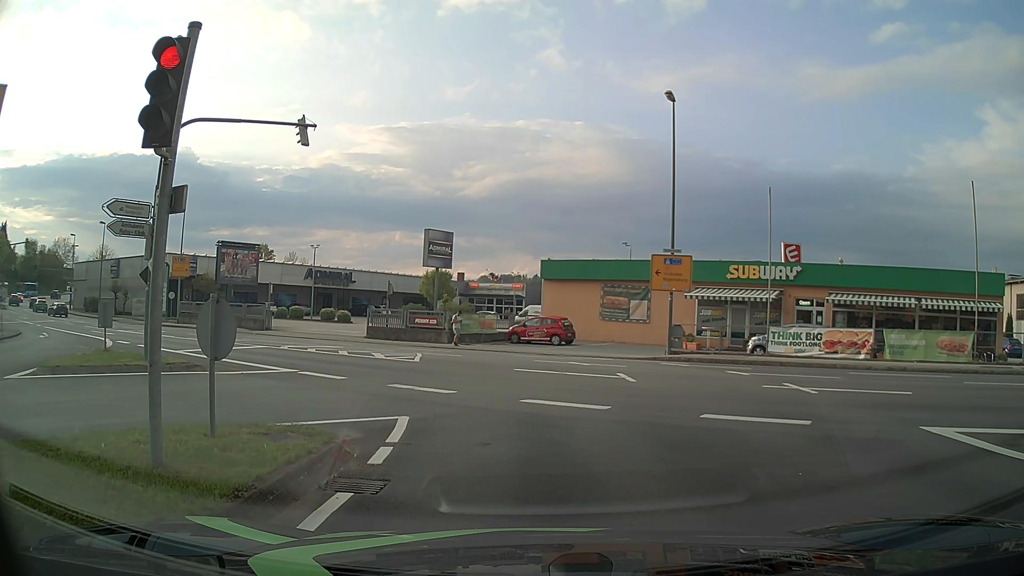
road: tertiary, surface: asphalt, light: Day
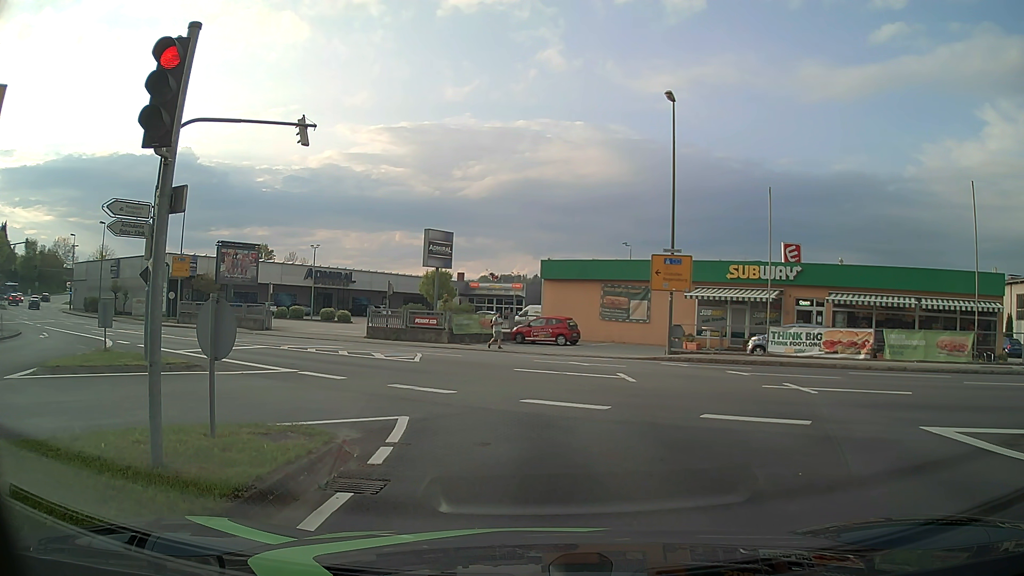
(0.0, 0.0) m; 0°
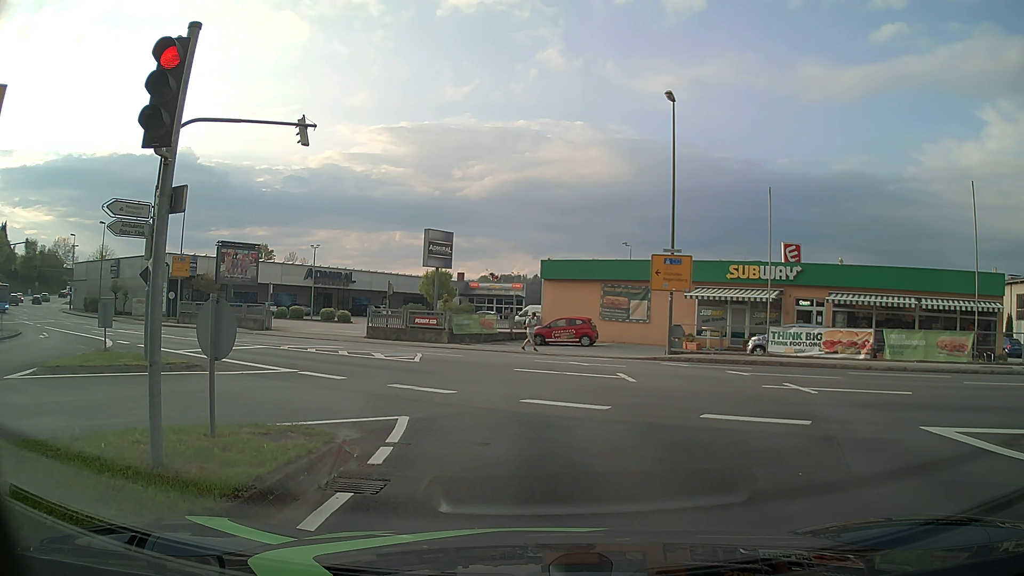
(0.0, 0.0) m; 0°
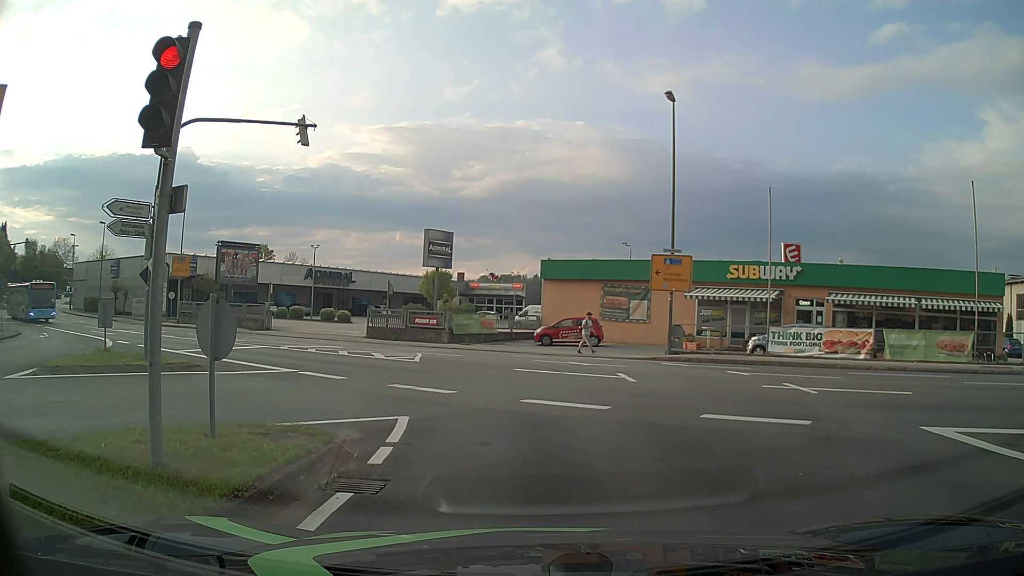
(0.0, 0.0) m; 0°
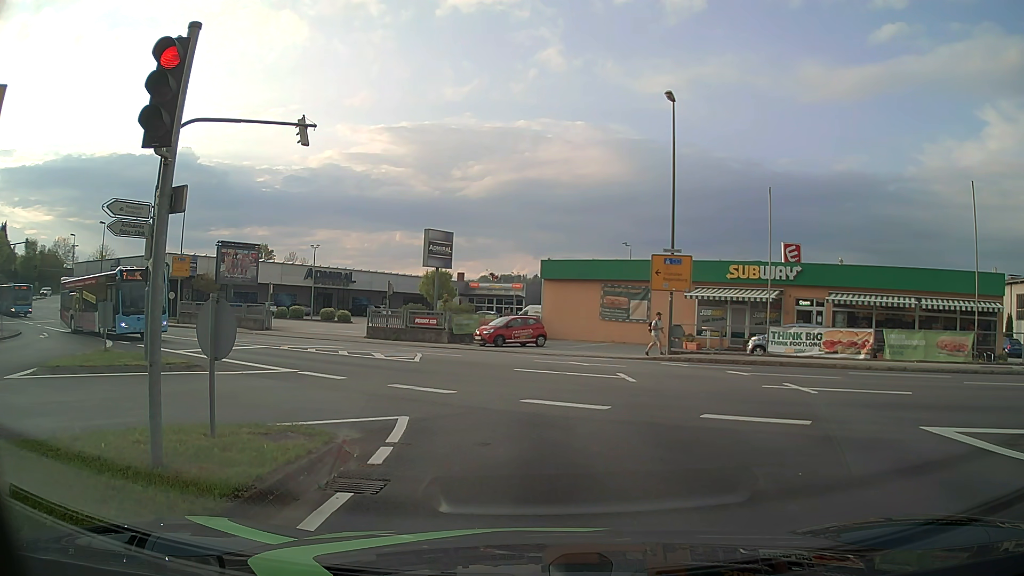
(0.0, 0.0) m; 0°
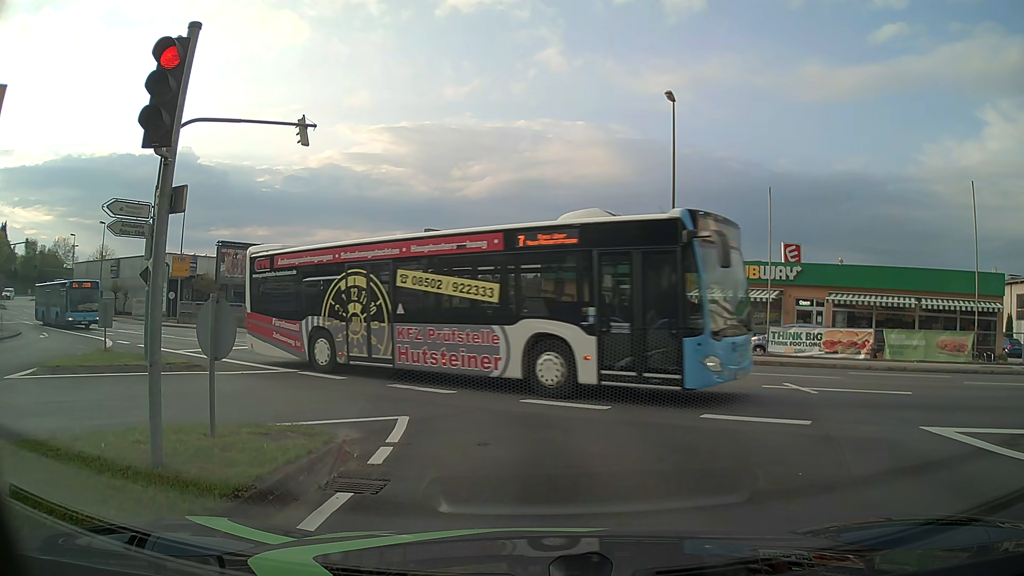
(0.0, 0.0) m; 0°
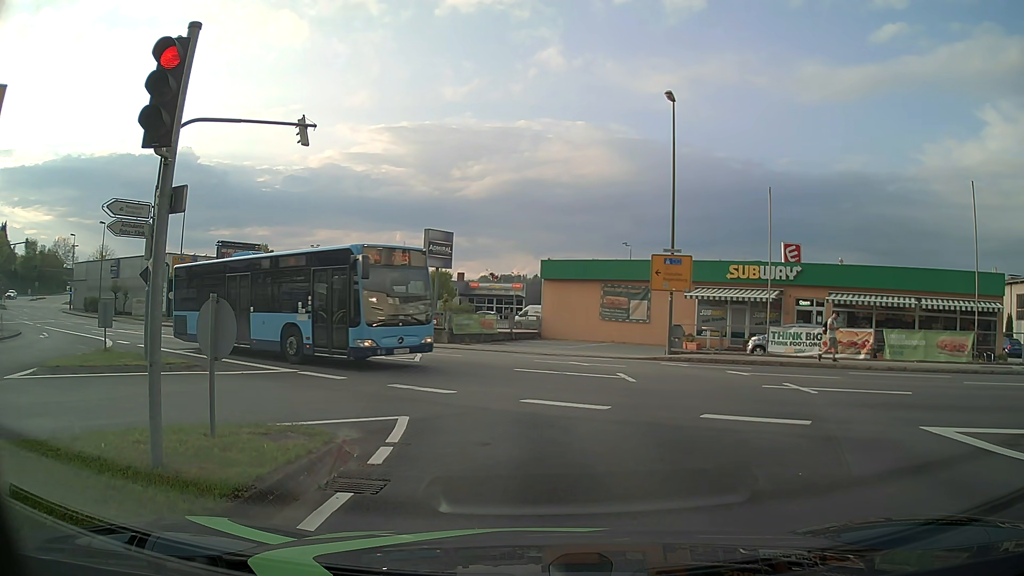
(0.0, 0.0) m; 0°
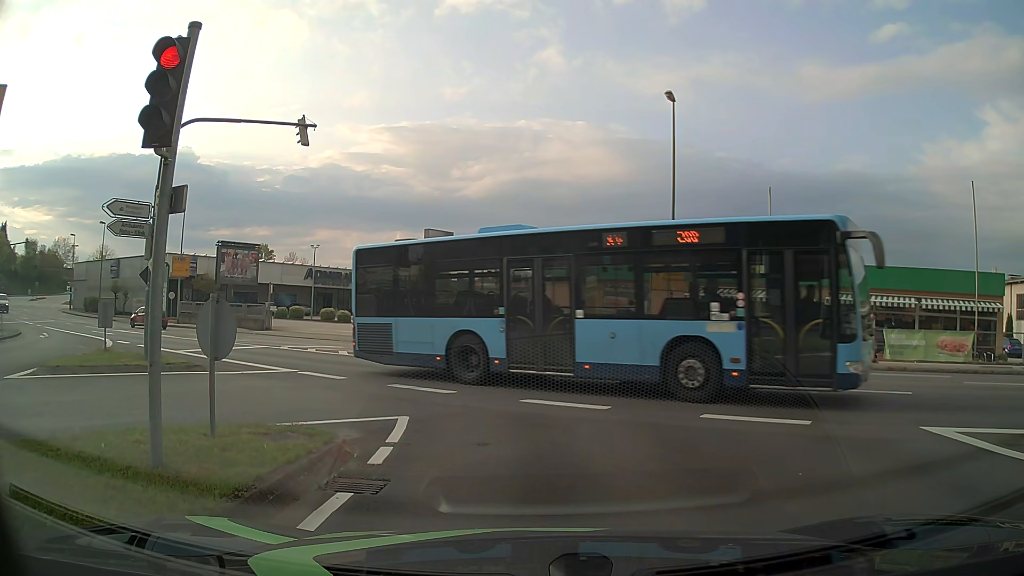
(0.0, 0.0) m; 0°
(0, +10) (-1, +20) (-6, +29) (-14, +35) (-22, +40) (-30, +46) (-39, +51) (-47, +56) (-55, +62) (-63, +68) m
